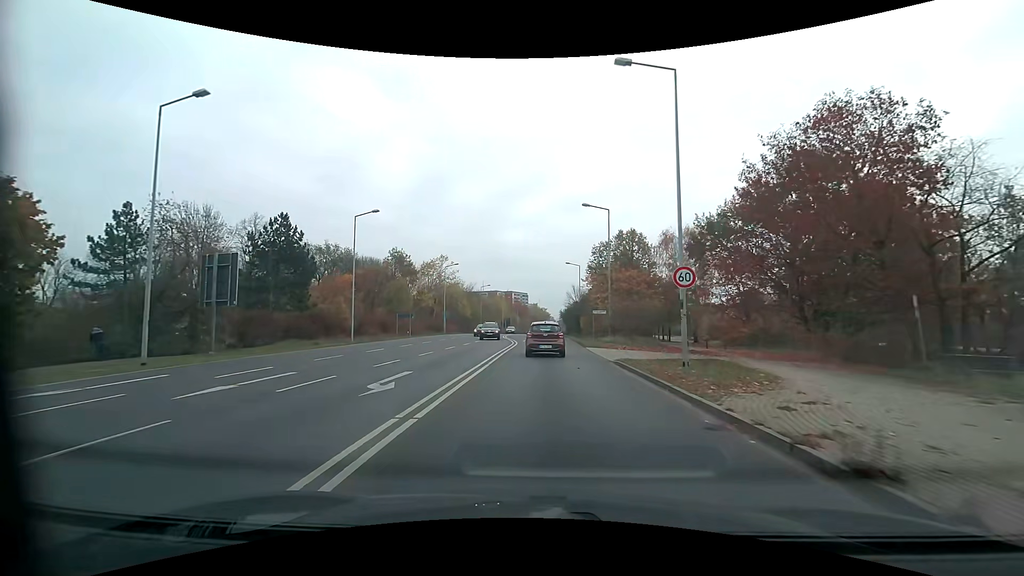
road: secondary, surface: asphalt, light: Day
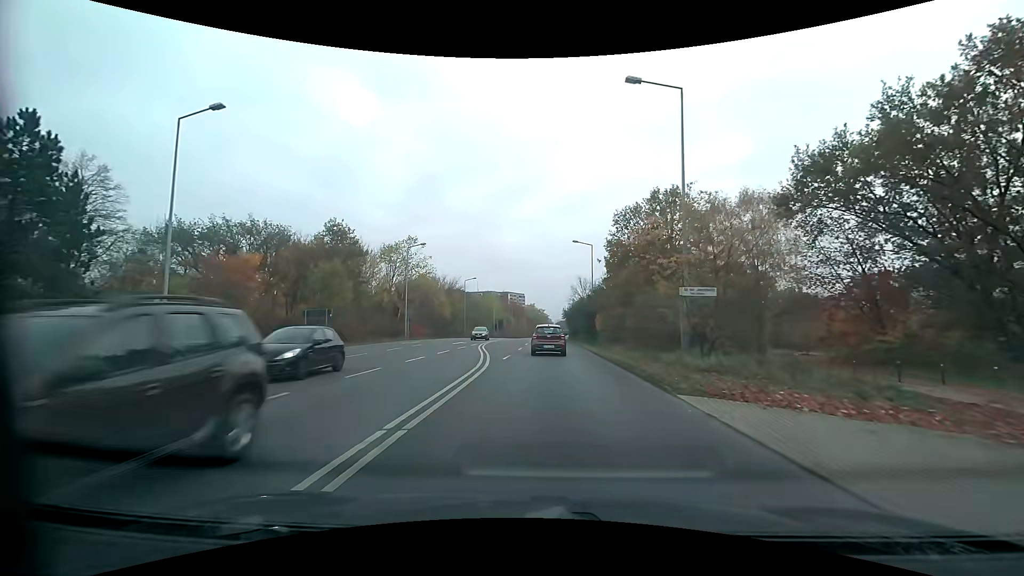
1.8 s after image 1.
(+0.1, +20.8) m; +1°
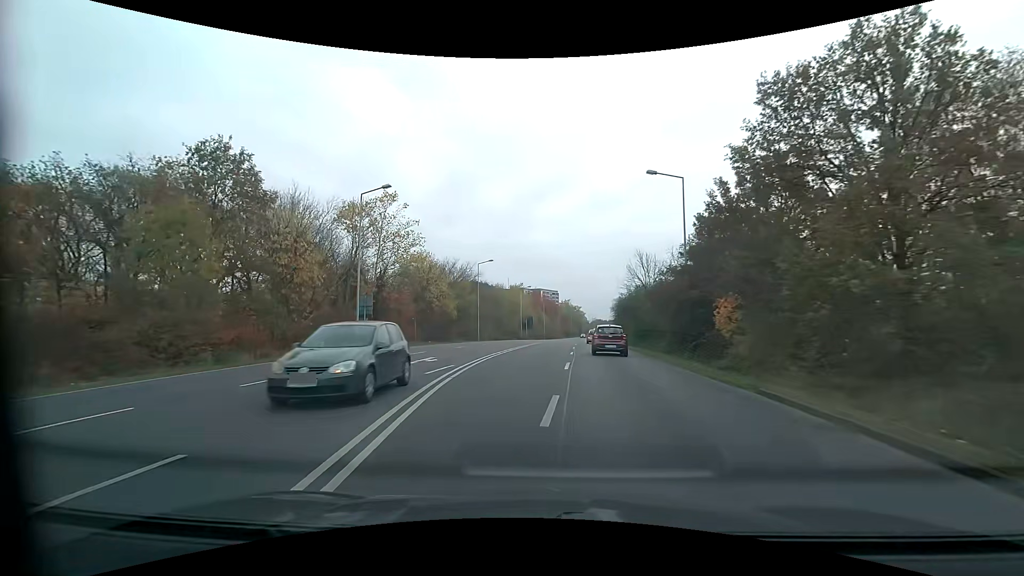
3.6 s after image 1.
(-0.9, +23.7) m; -4°
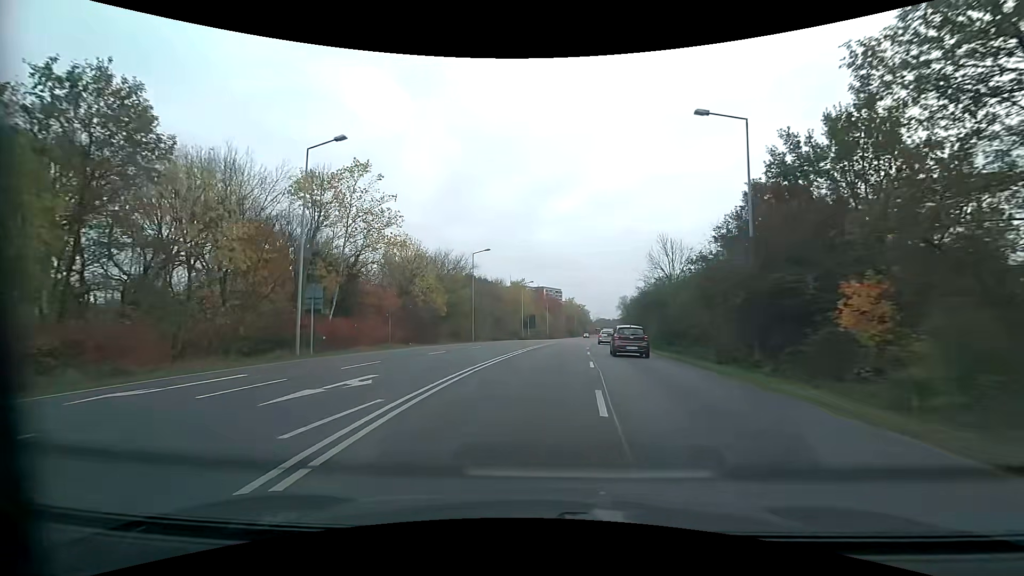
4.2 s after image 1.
(-0.1, +8.4) m; 0°
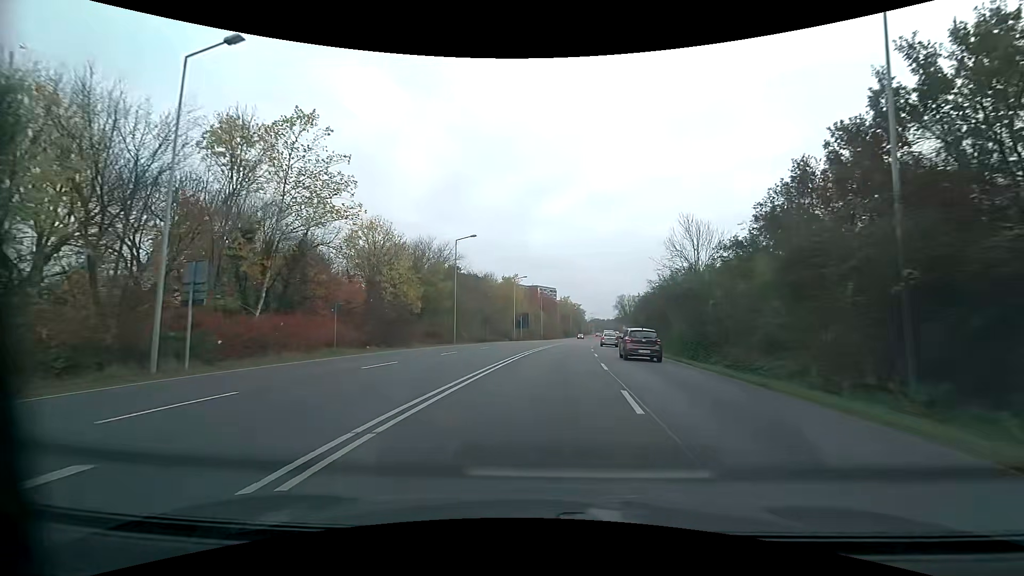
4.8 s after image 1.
(0.0, +8.6) m; +1°
